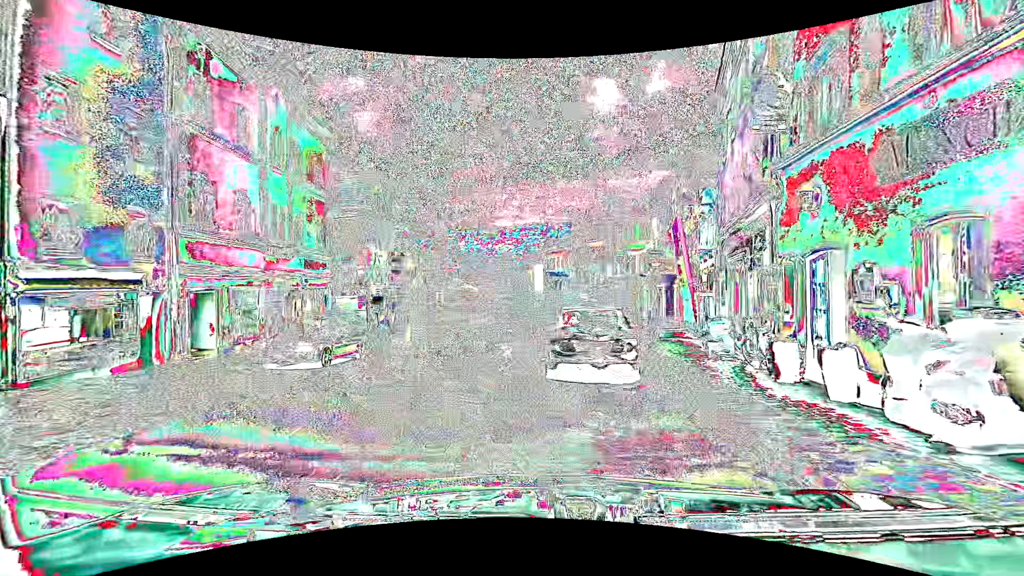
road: tertiary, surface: asphalt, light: Day
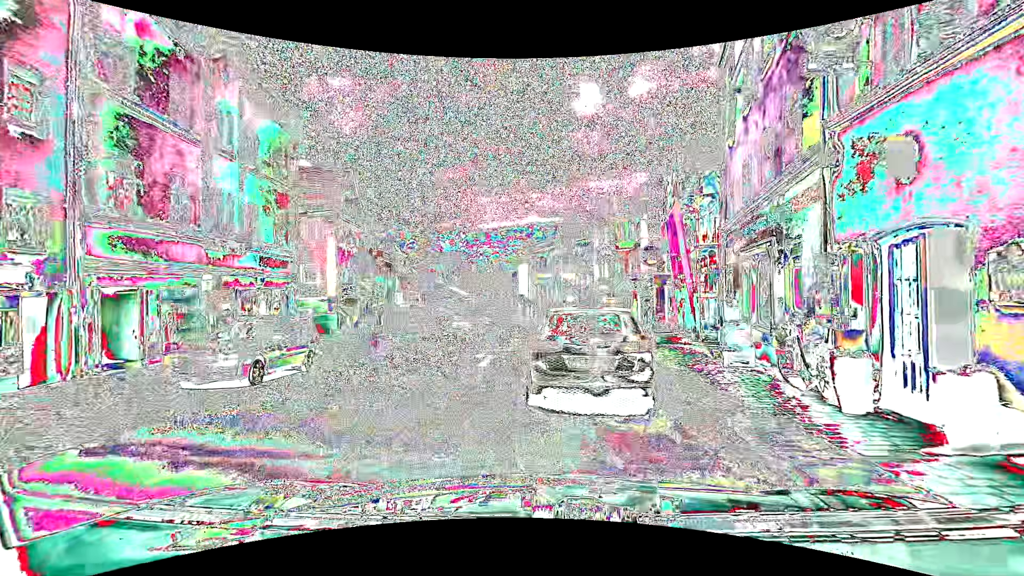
(0.0, +2.3) m; 0°
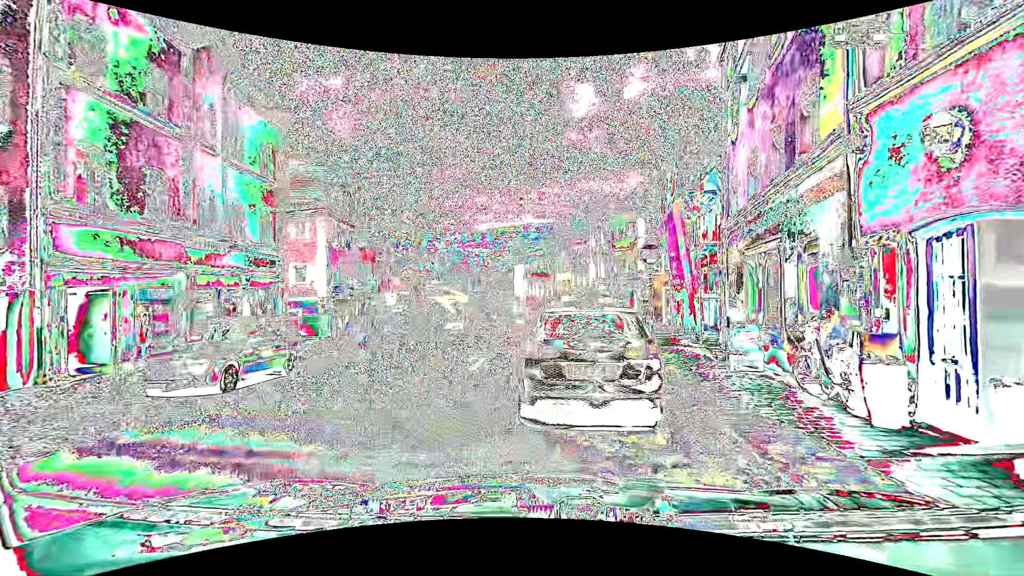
(0.0, +0.7) m; 0°
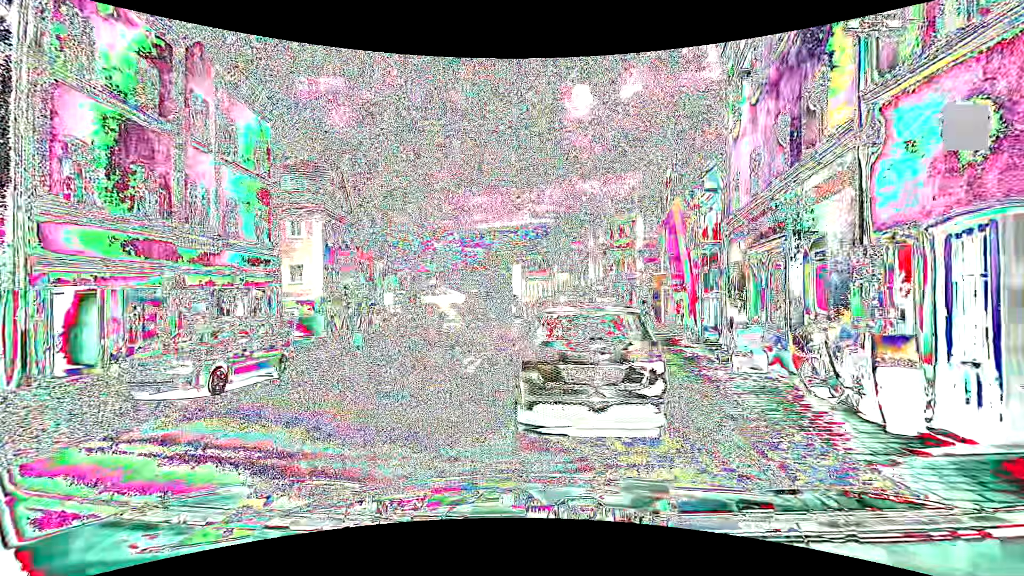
(0.0, +0.3) m; 0°
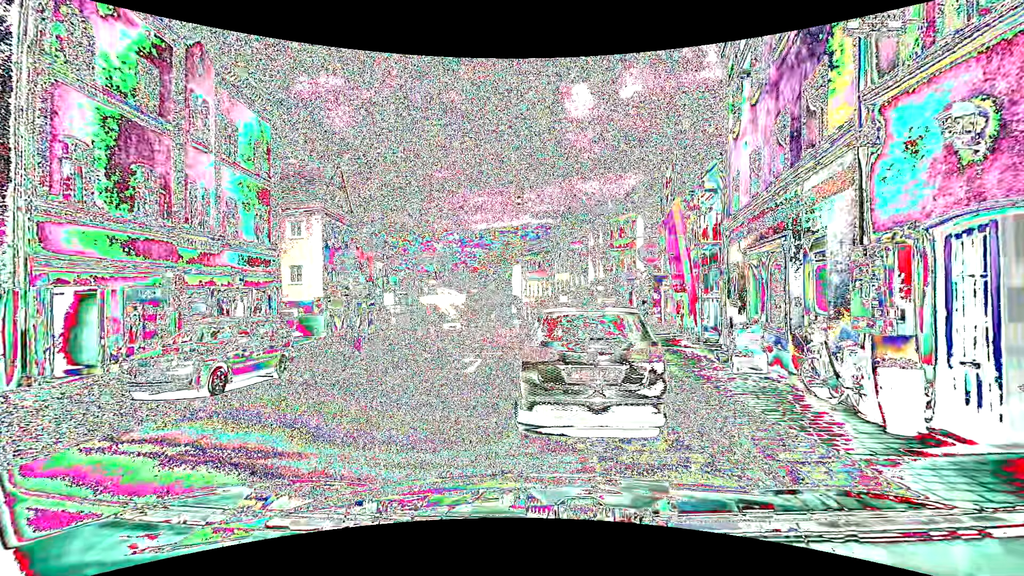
(0.0, 0.0) m; 0°
